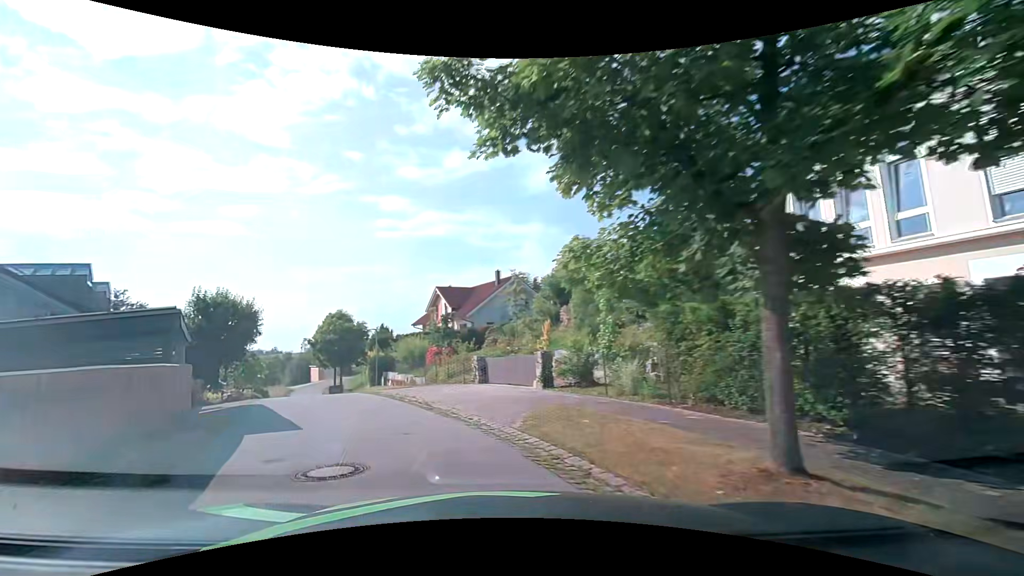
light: Day
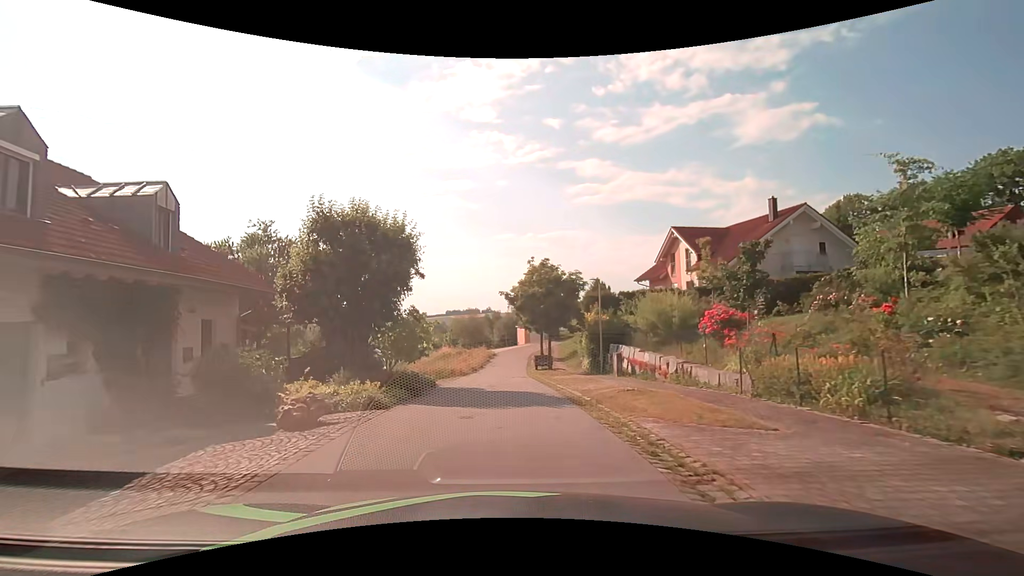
(-4.4, +15.0) m; -23°
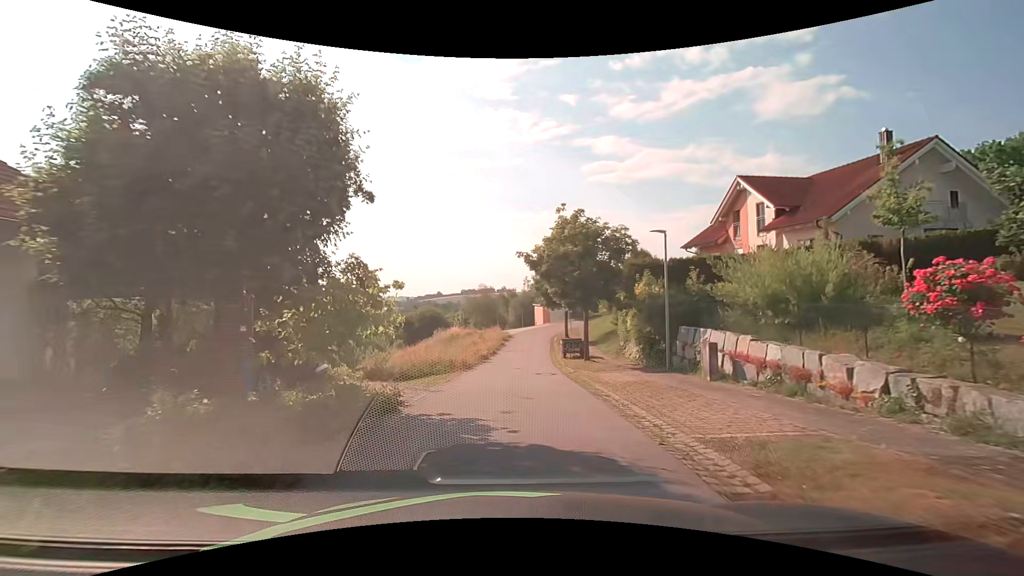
(-0.1, +8.8) m; -1°
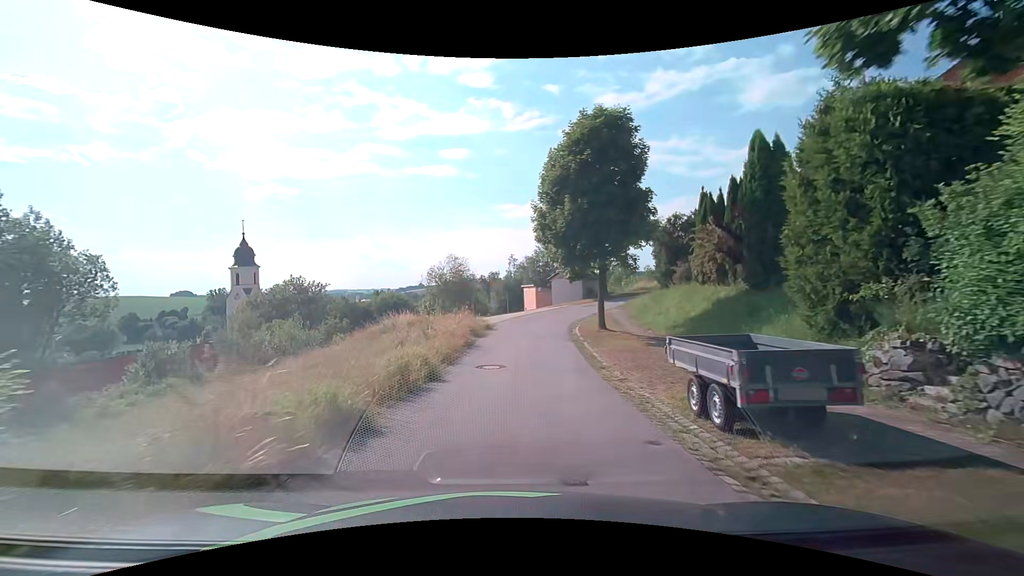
(+0.2, +22.7) m; +1°
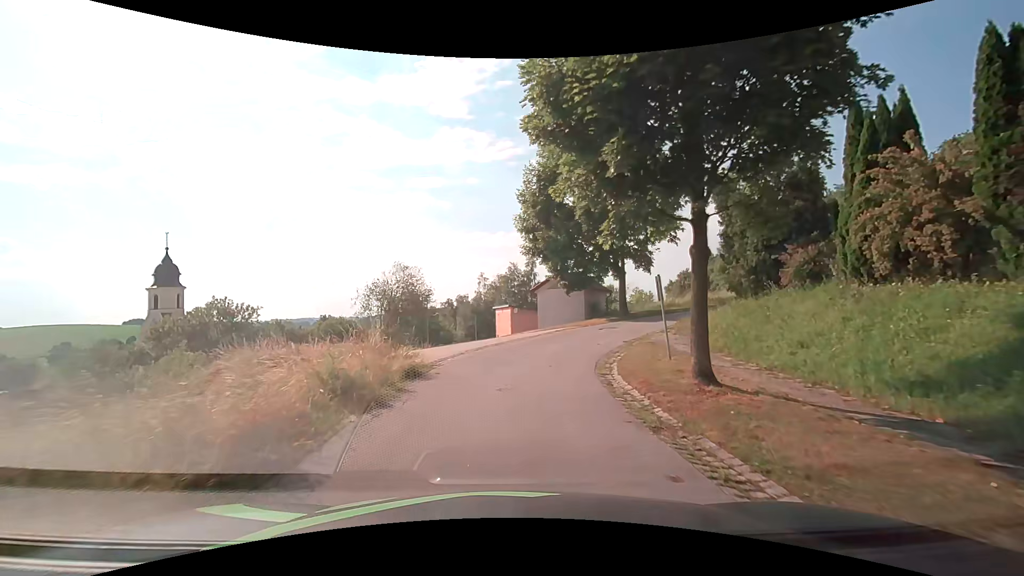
(+0.5, +13.8) m; +4°
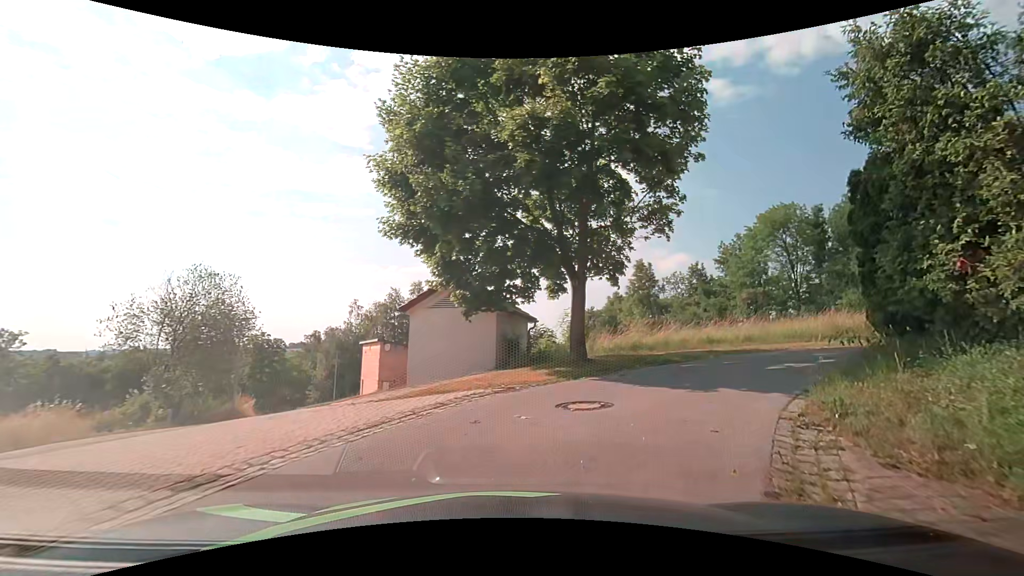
(+0.7, +12.4) m; +11°
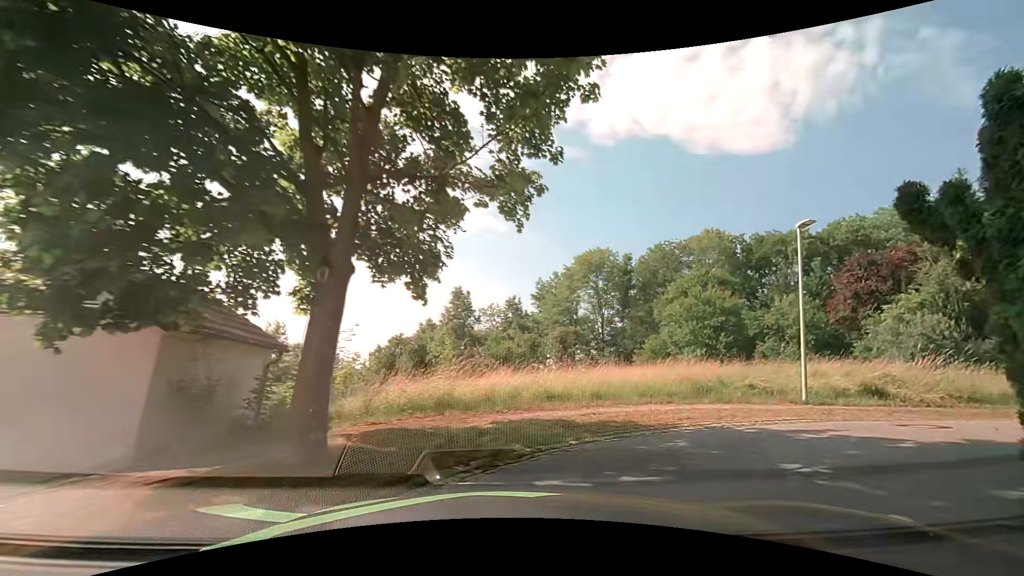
(+1.0, +6.4) m; +22°
